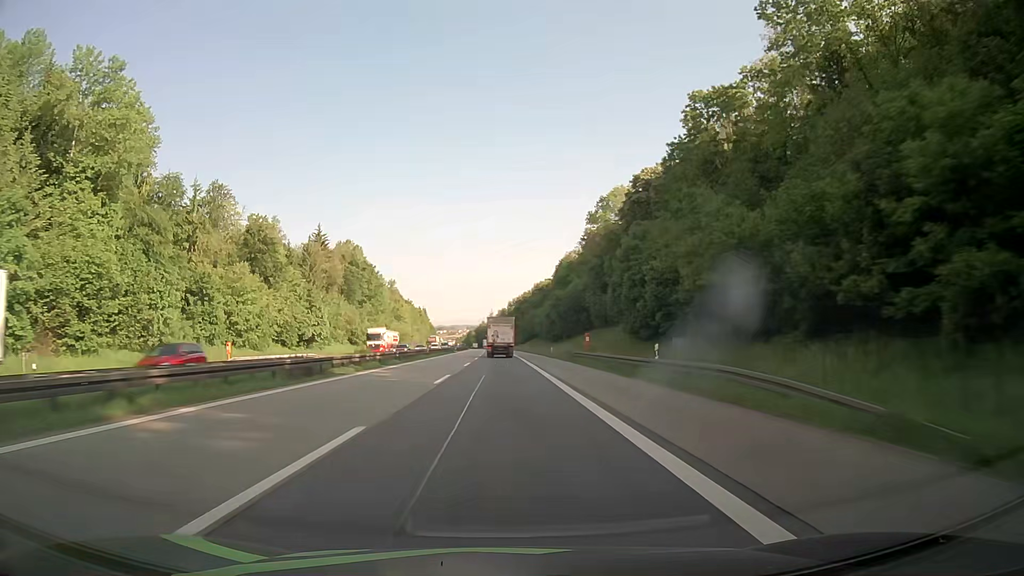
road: motorway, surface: asphalt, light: Day
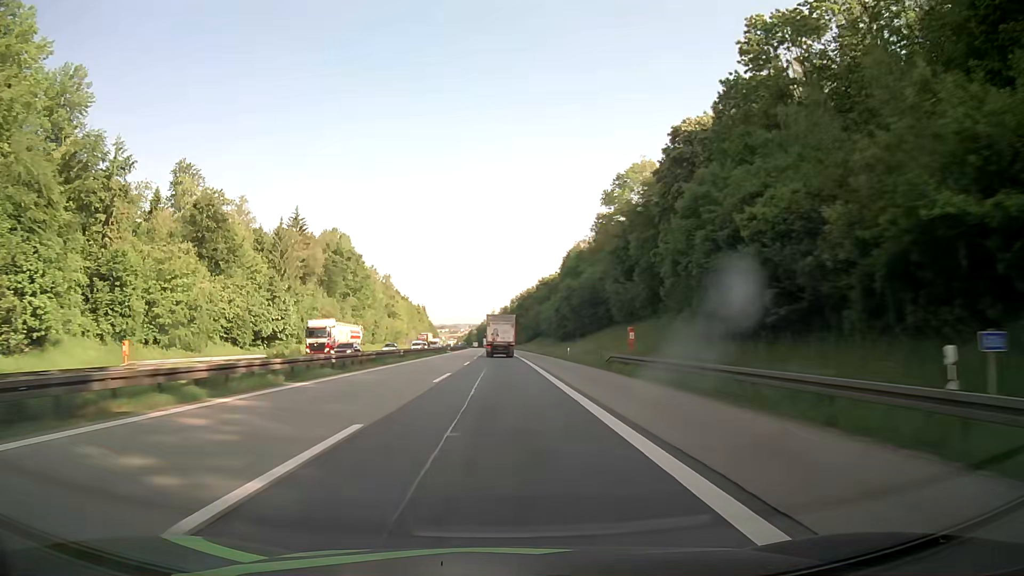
(0.0, +17.8) m; -1°
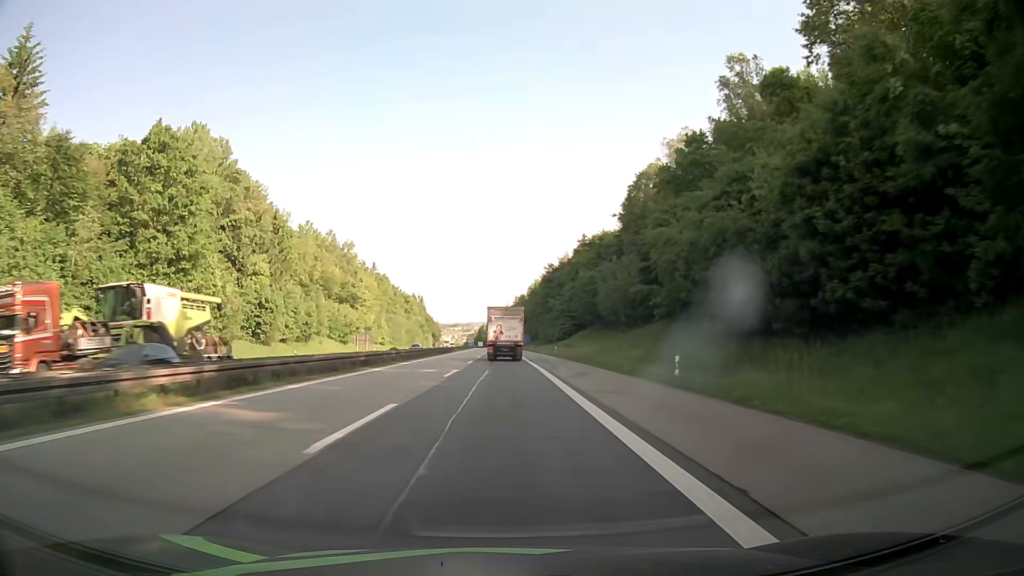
(-0.2, +86.0) m; -1°
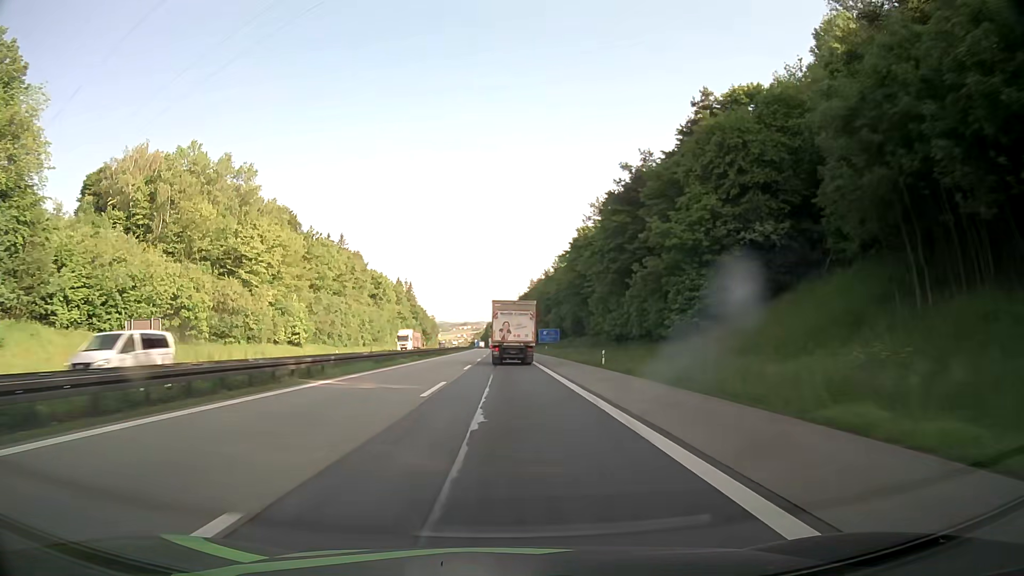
(-0.5, +81.3) m; -1°
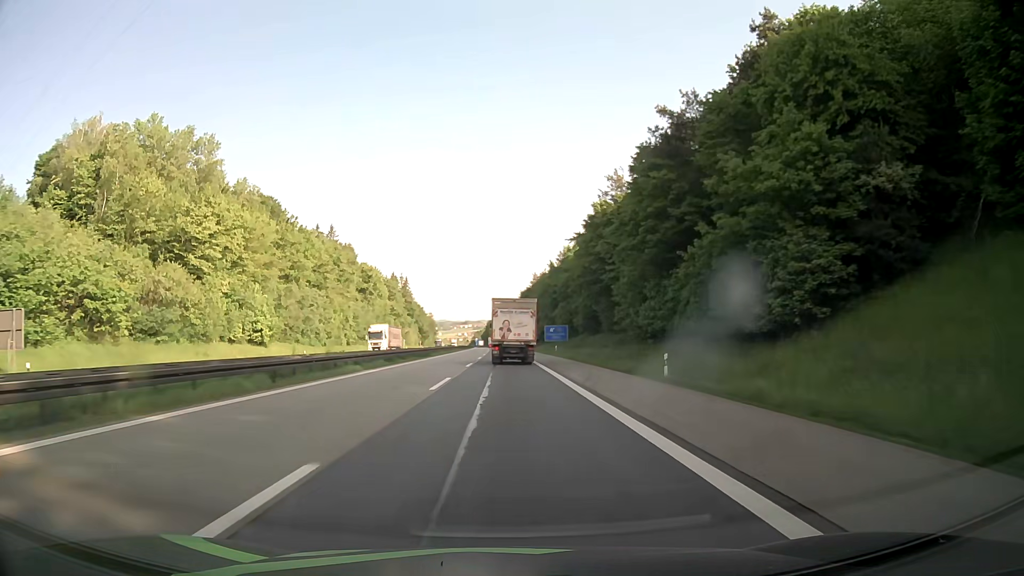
(0.0, +15.7) m; 0°
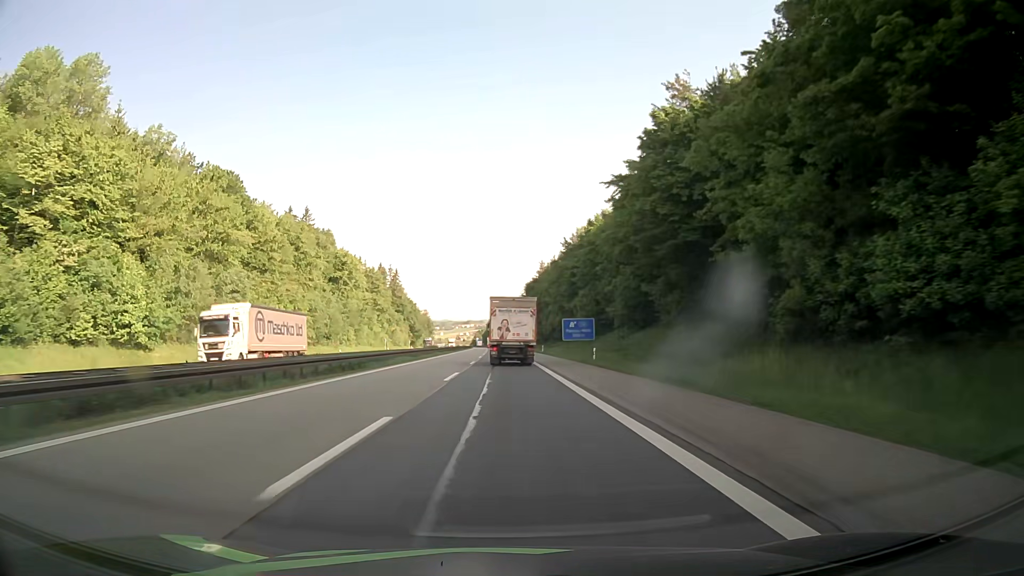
(-0.1, +31.0) m; 0°
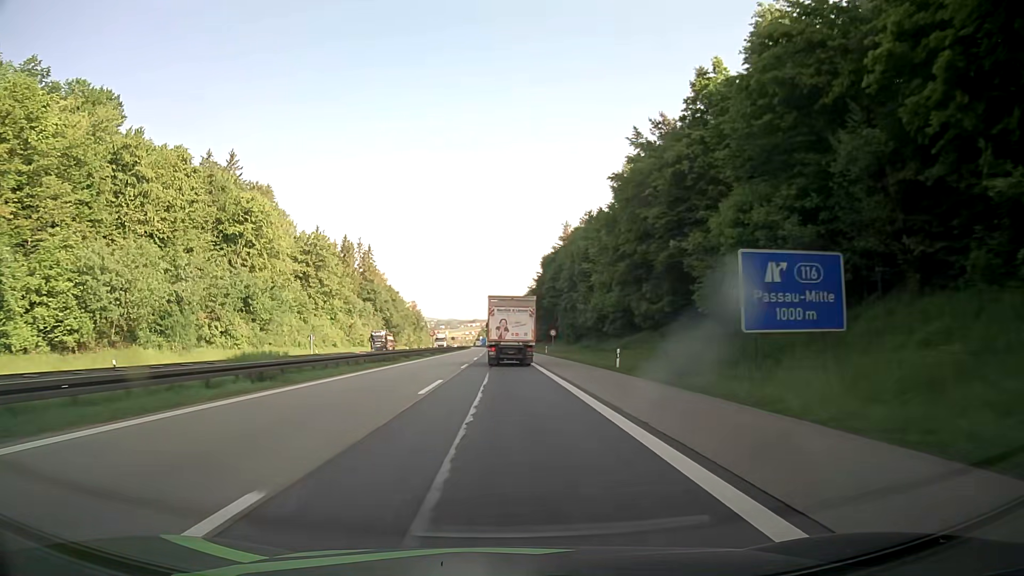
(-0.2, +60.0) m; -1°
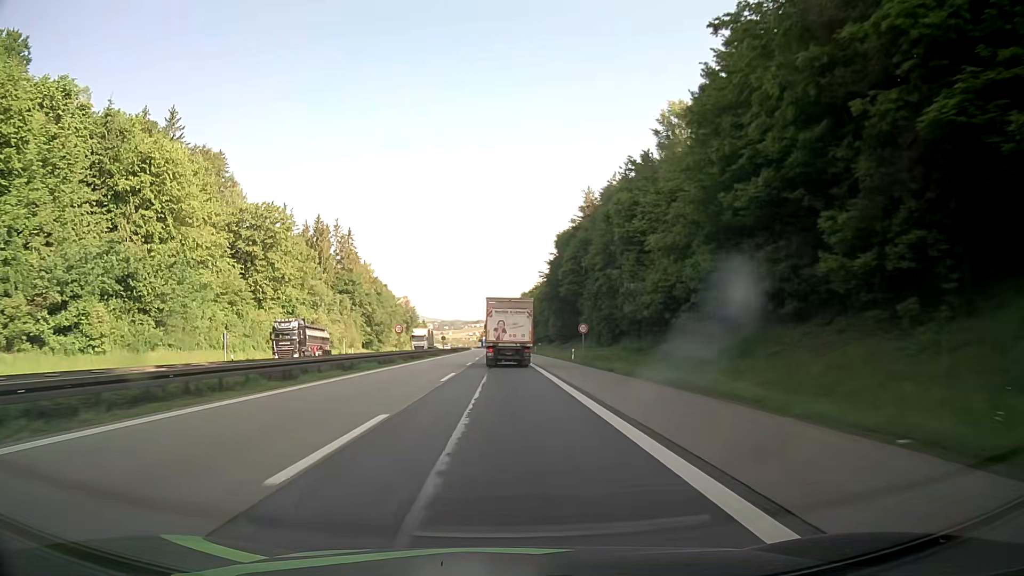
(+0.1, +29.3) m; 0°
(0, +10) (0, +20) (0, +30) (0, +40) (0, +50) (-1, +60) (-1, +70) (-1, +80) (-1, +90) (-1, +100) m
